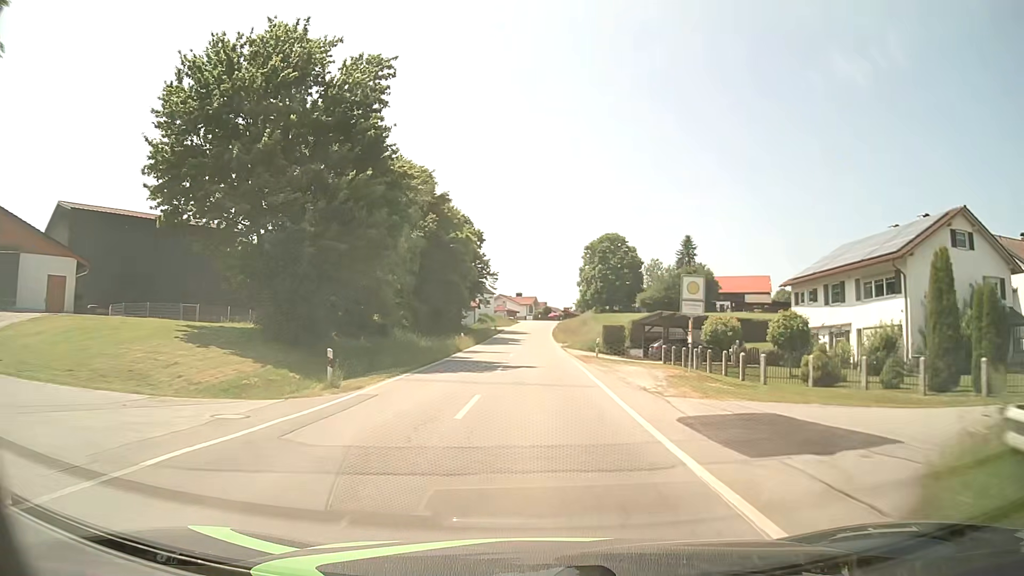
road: tertiary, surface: asphalt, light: Day
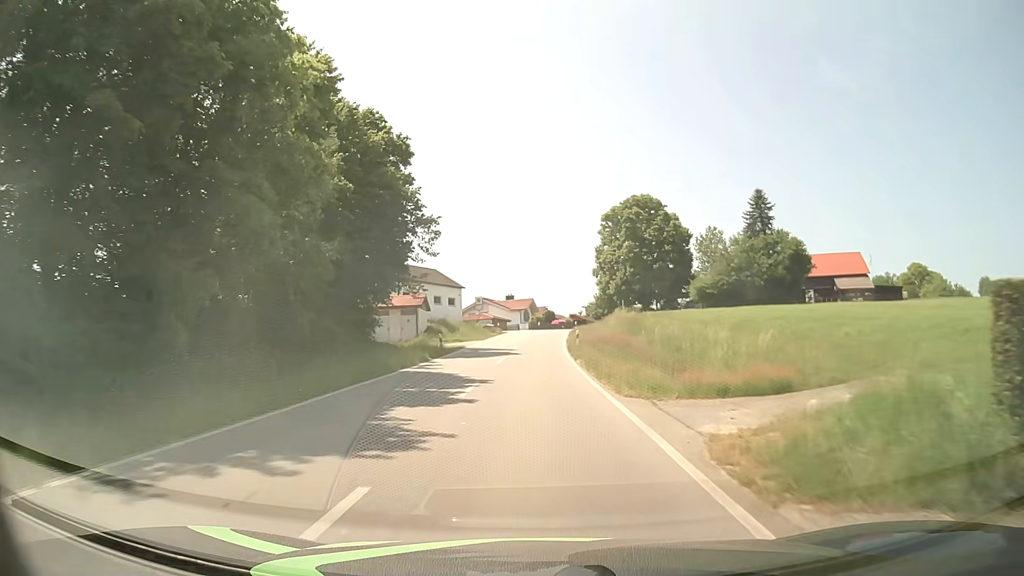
(+0.4, +46.0) m; +1°
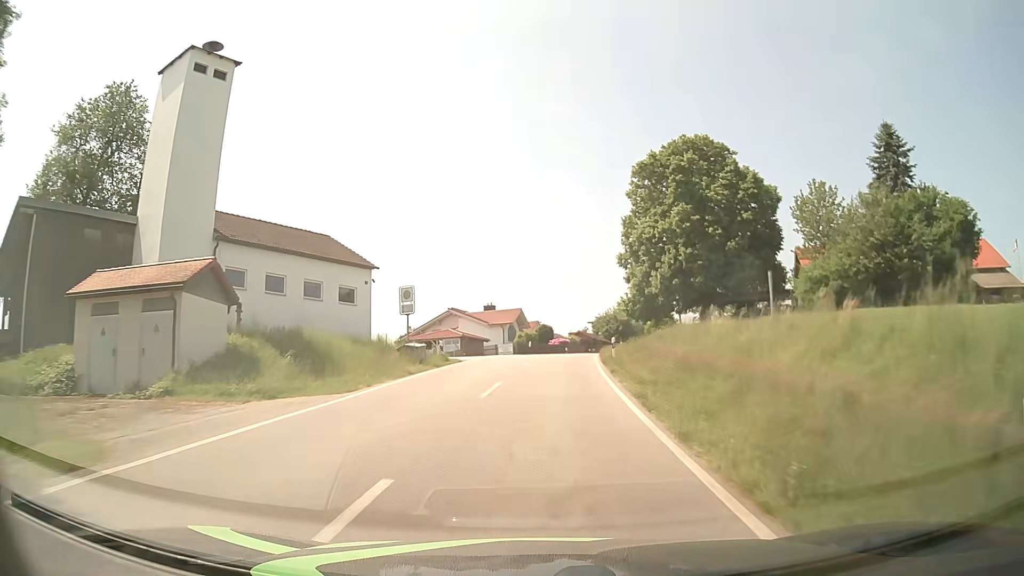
(-0.1, +36.1) m; +1°
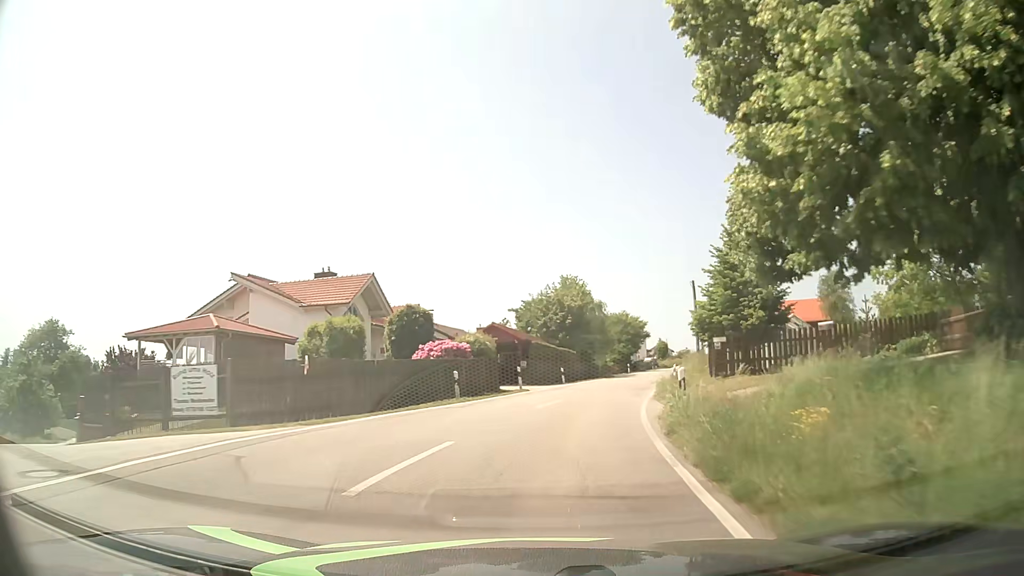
(+2.2, +44.9) m; +6°
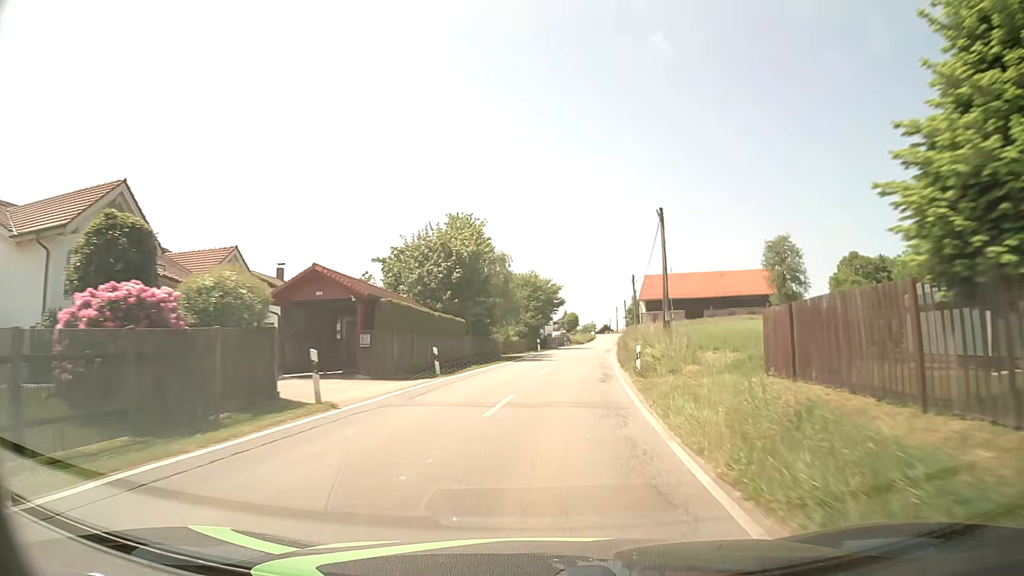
(+1.4, +18.3) m; +9°
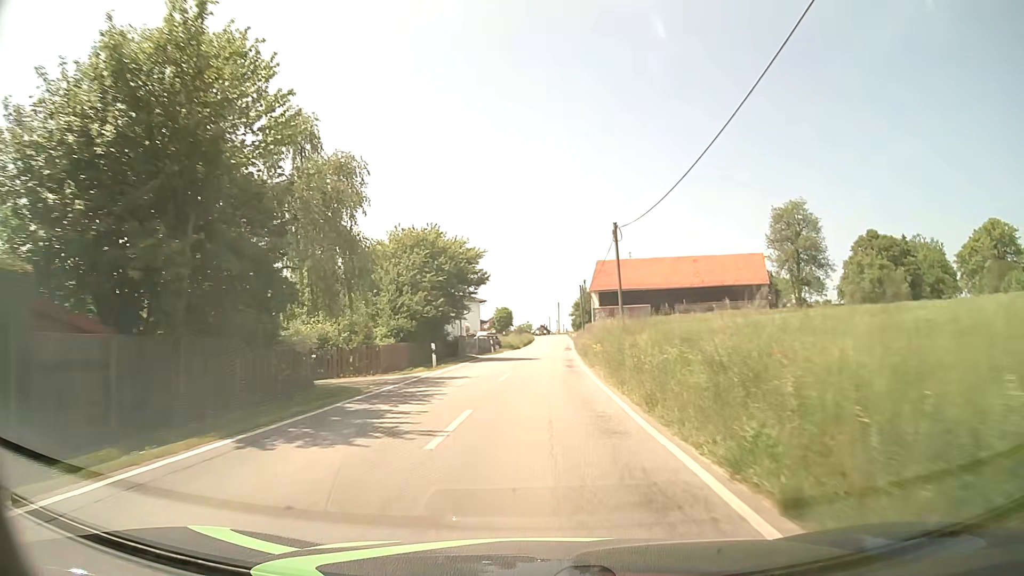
(+1.9, +27.8) m; +6°
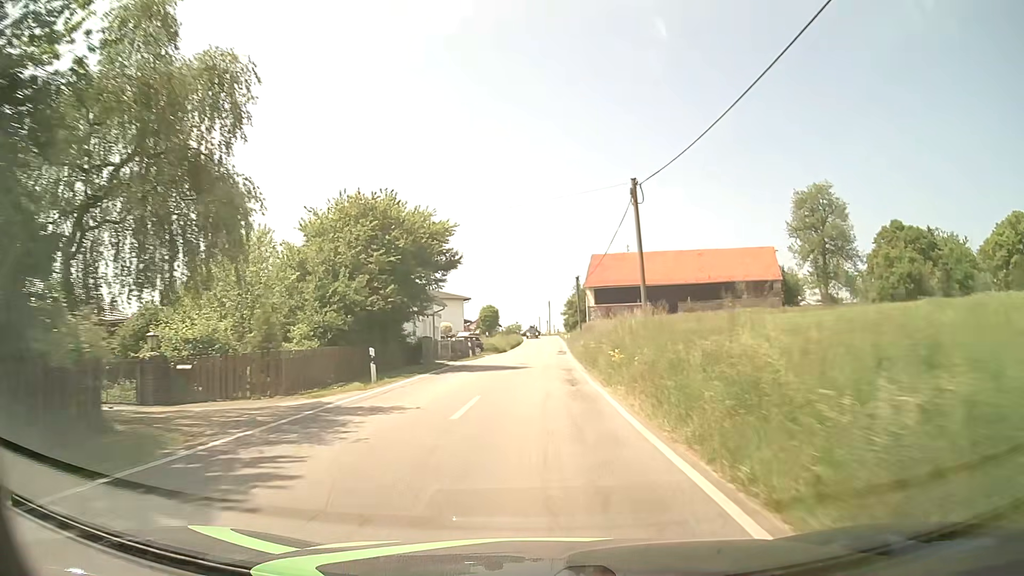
(0.0, +9.3) m; +1°
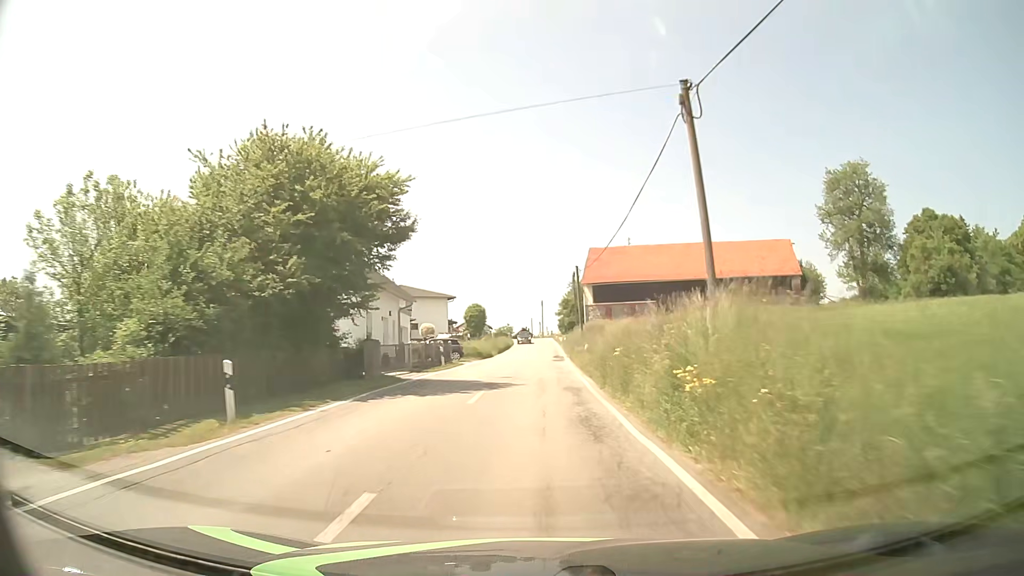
(0.0, +9.2) m; 0°
(0, +10) (0, +20) (+1, +30) (+1, +40) (+1, +50) (+1, +60) (+1, +70) (+2, +80) (+2, +90) (+1, +100) m
